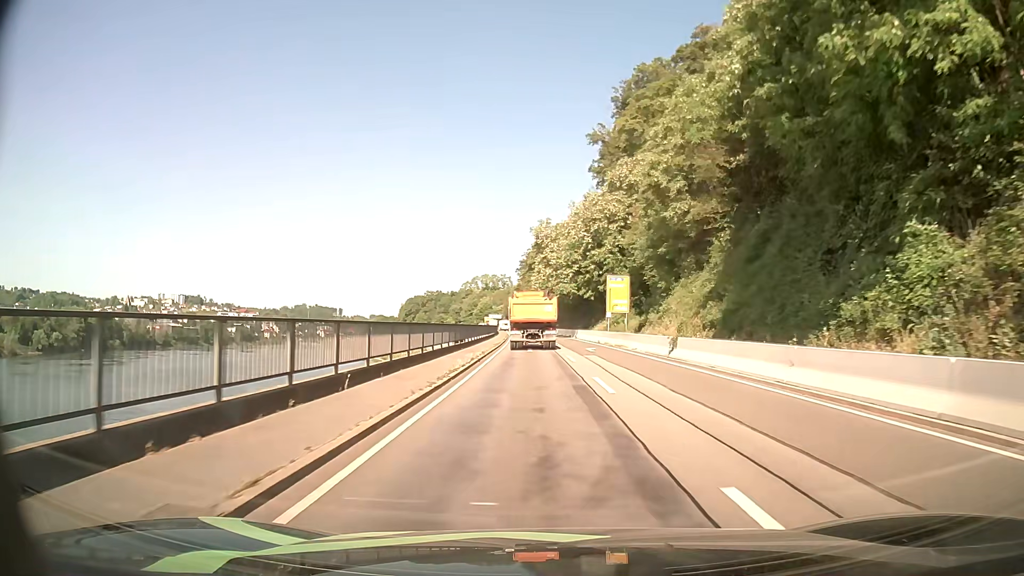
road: primary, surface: asphalt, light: Day
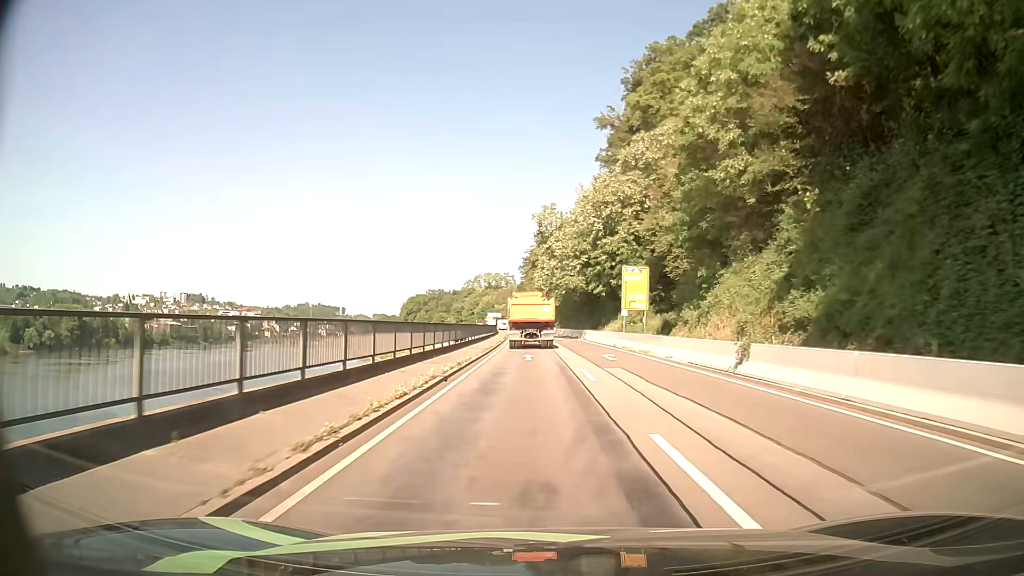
(0.0, +9.2) m; 0°
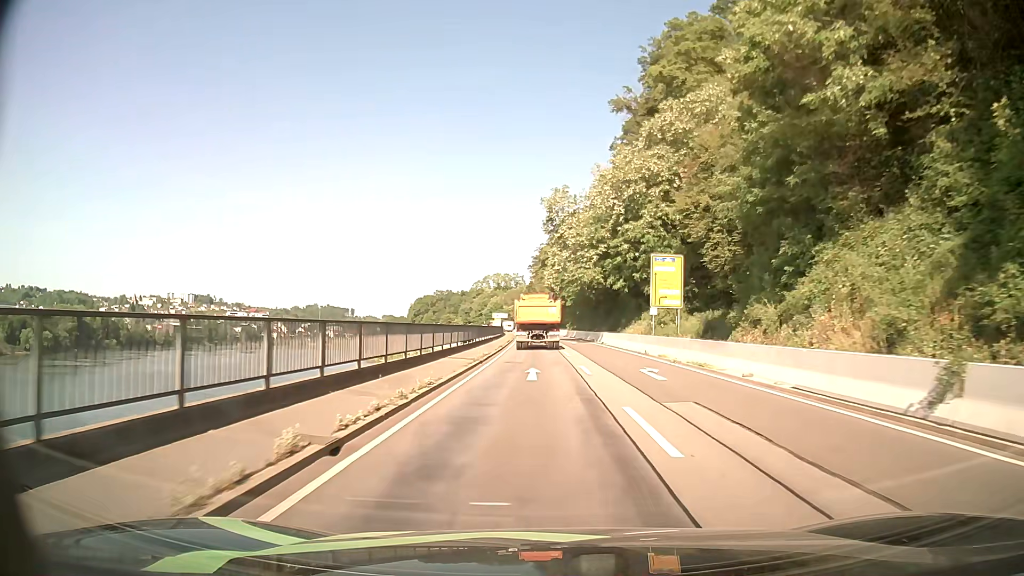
(-0.1, +9.3) m; -1°
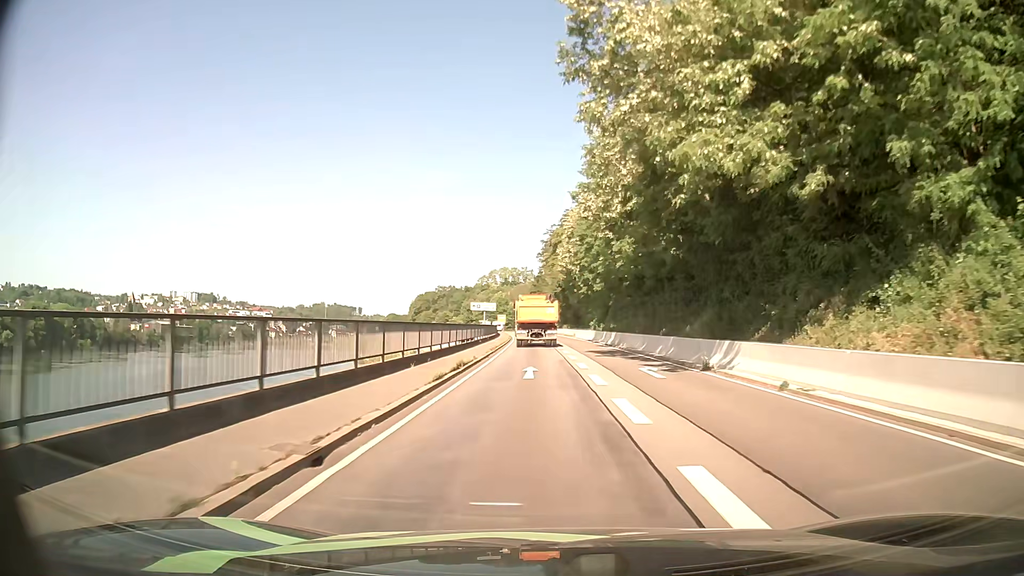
(-0.2, +38.1) m; -1°
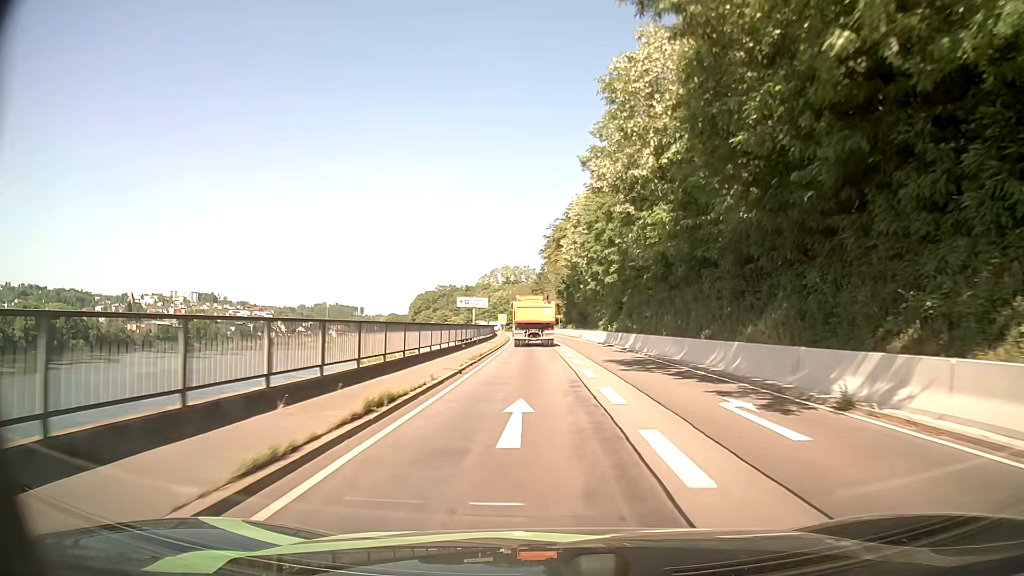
(0.0, +9.7) m; 0°
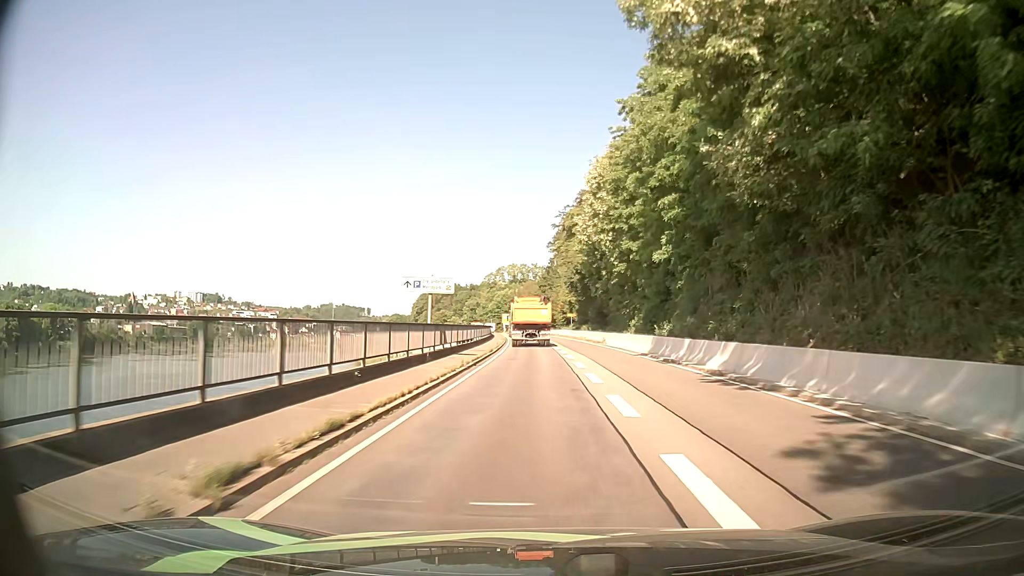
(-0.1, +19.7) m; -1°
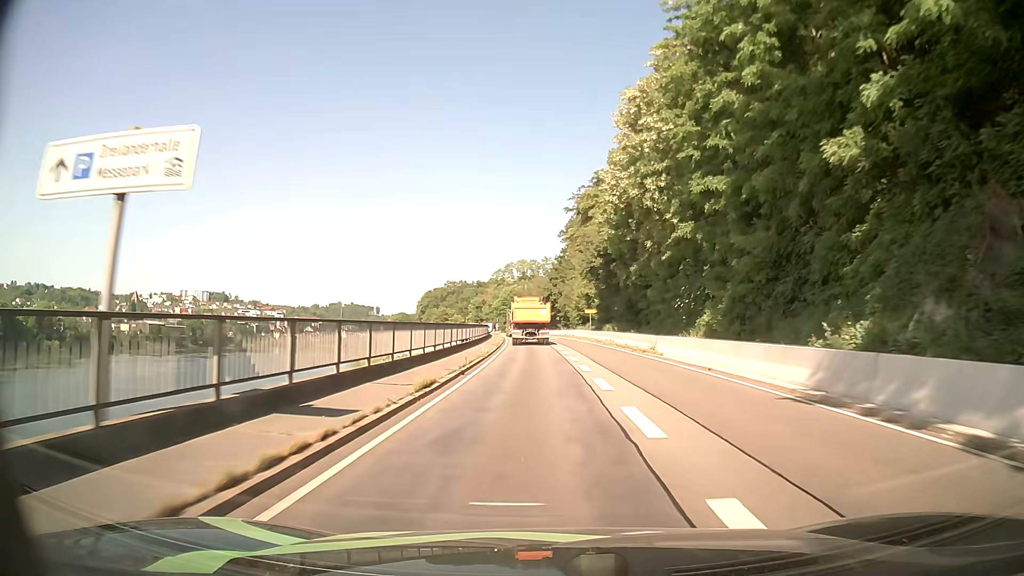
(-0.1, +20.0) m; -1°
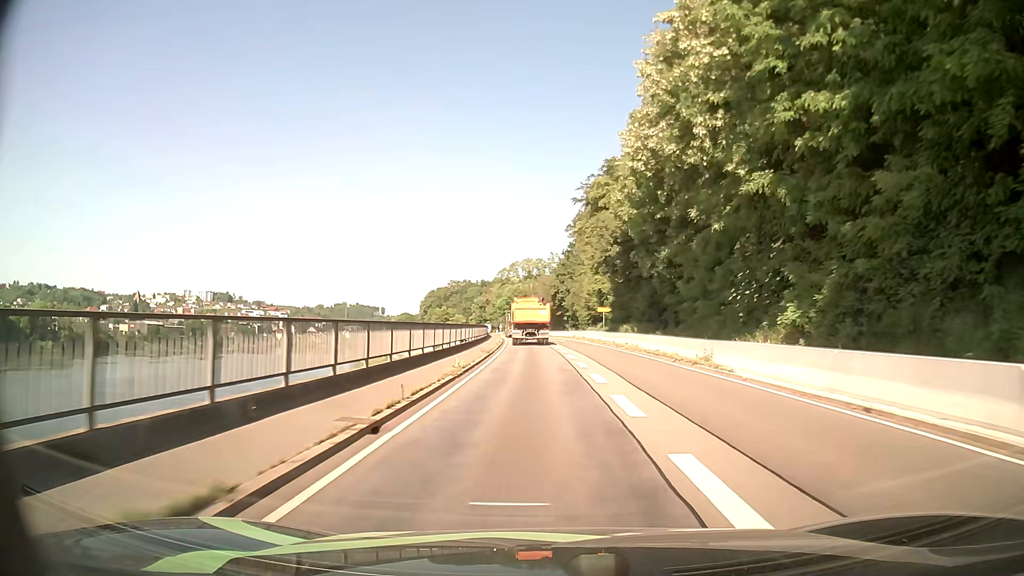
(0.0, +10.1) m; 0°
